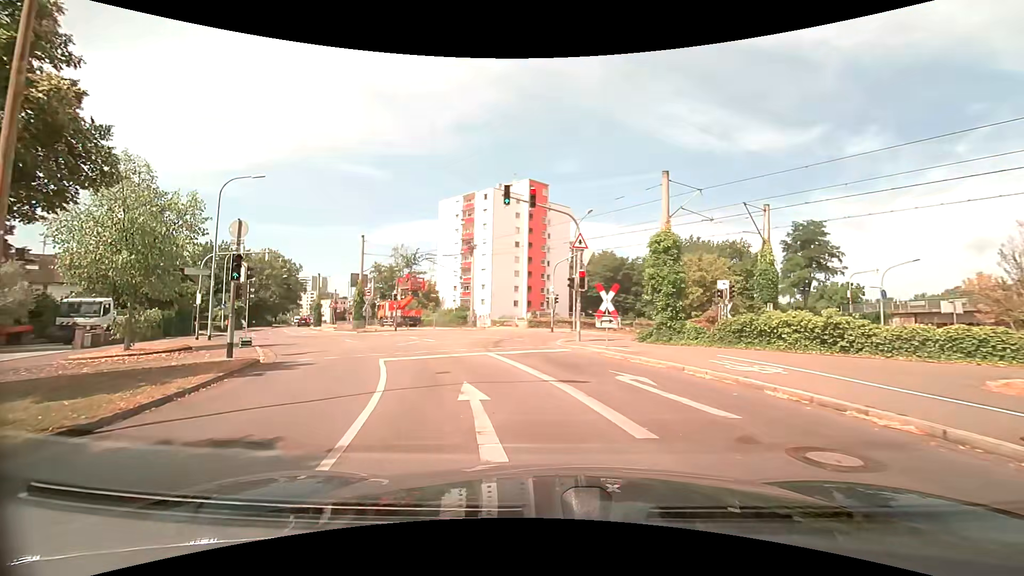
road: residential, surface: asphalt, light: Day
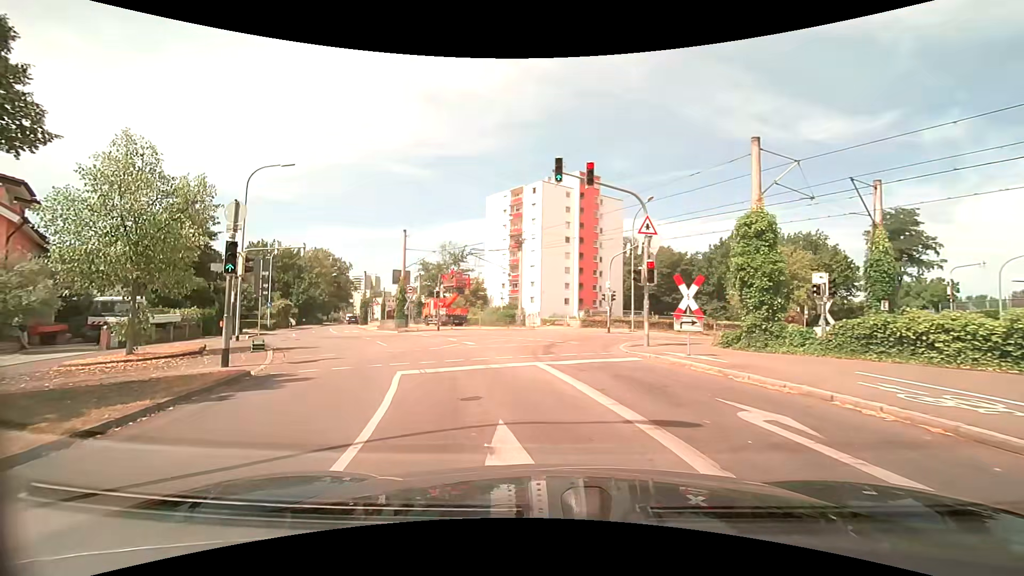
(-0.1, +3.3) m; -4°
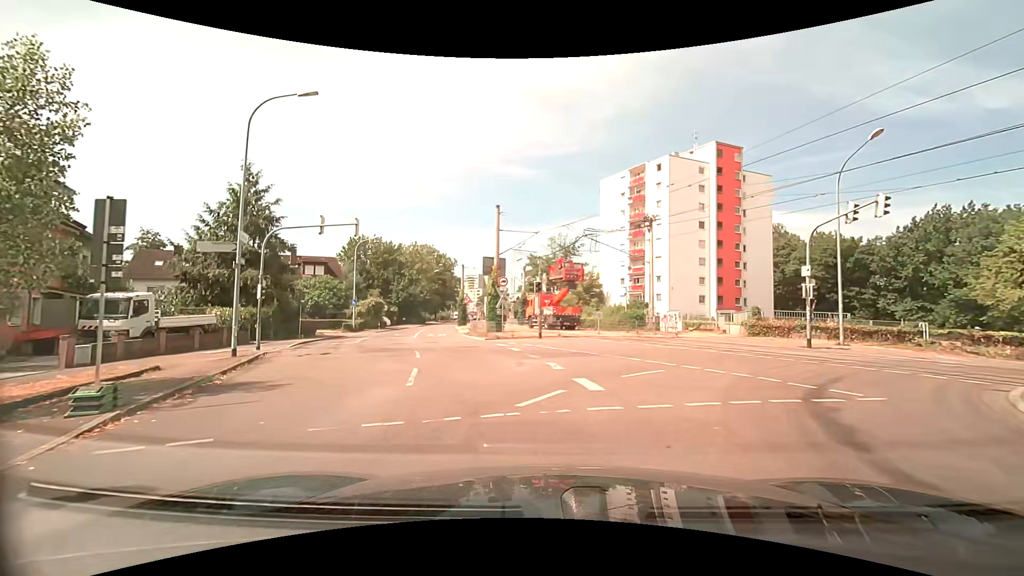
(-1.8, +10.8) m; -15°
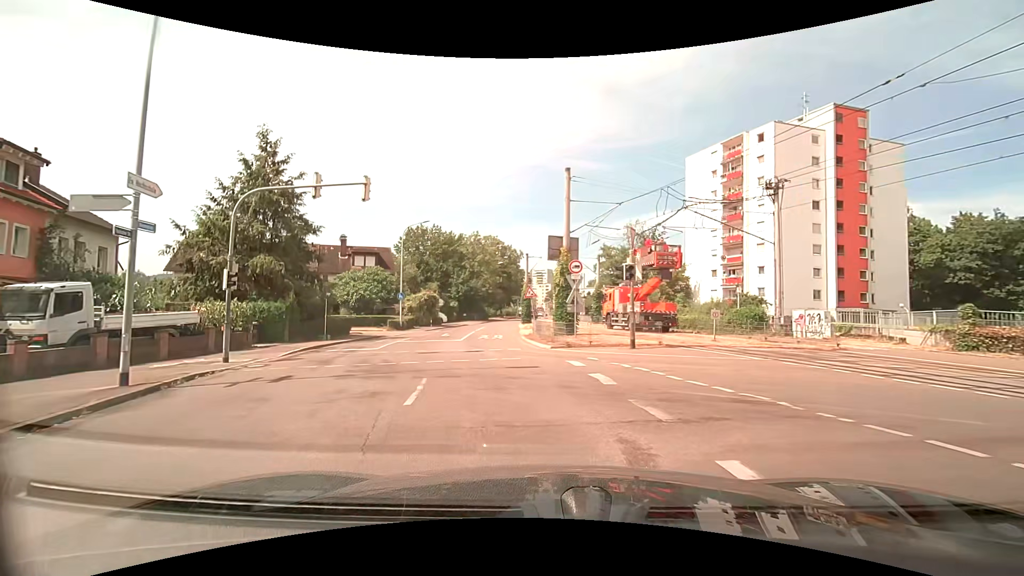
(-0.5, +8.0) m; -8°
(-1, +10) (-2, +20) (-4, +30) (-5, +40) (-5, +50) (-6, +60) (-6, +70) (-5, +80) (-5, +90) (-5, +100) m
